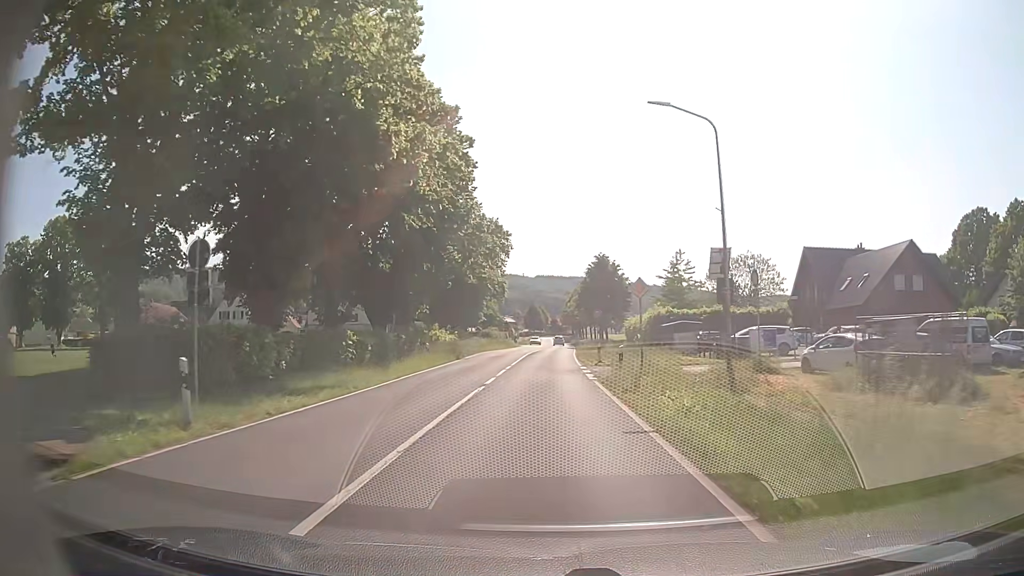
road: primary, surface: asphalt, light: Day
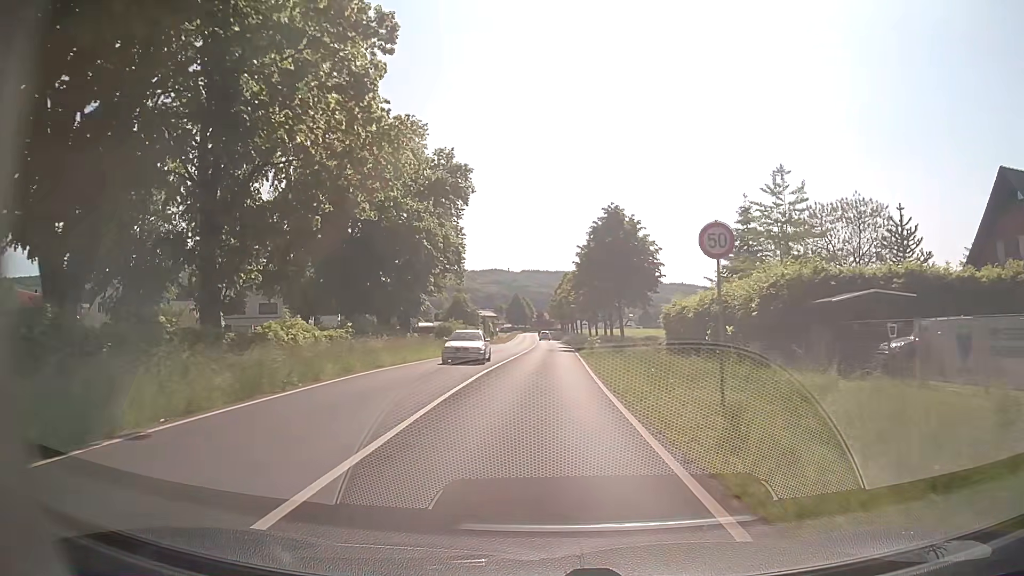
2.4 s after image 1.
(+0.2, +32.8) m; +1°
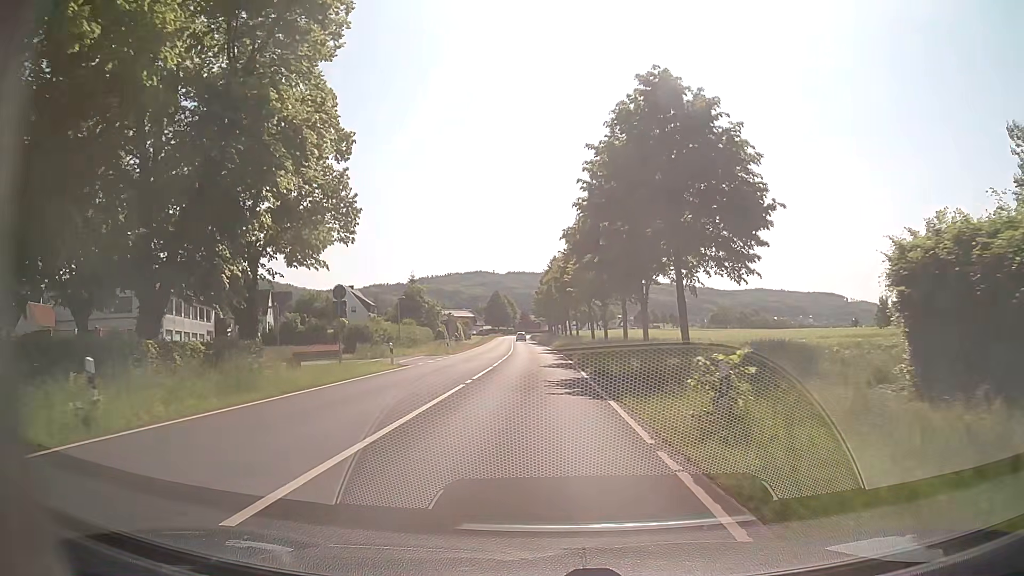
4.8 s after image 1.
(+0.5, +32.9) m; +1°
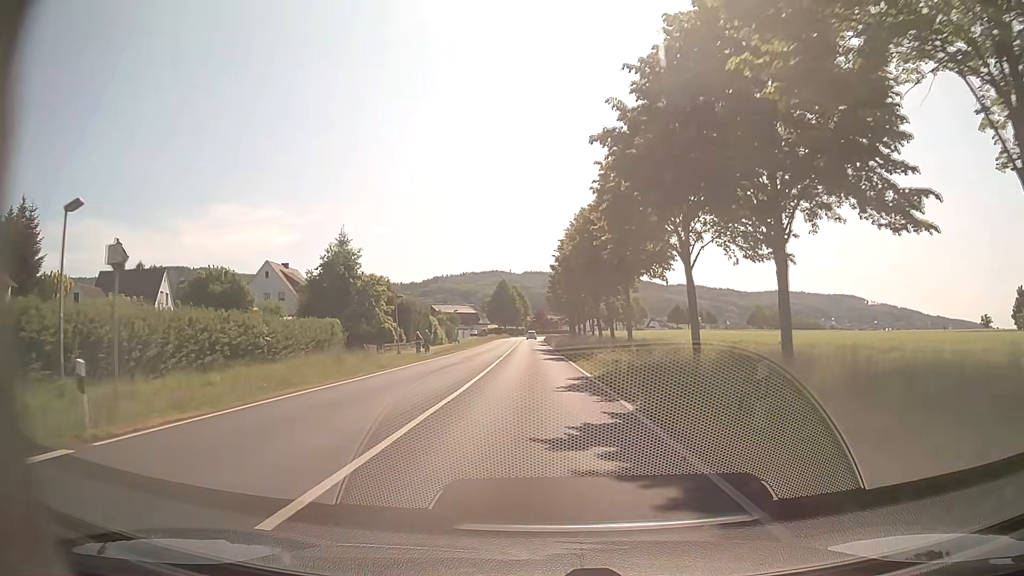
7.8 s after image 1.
(-0.6, +41.8) m; -2°
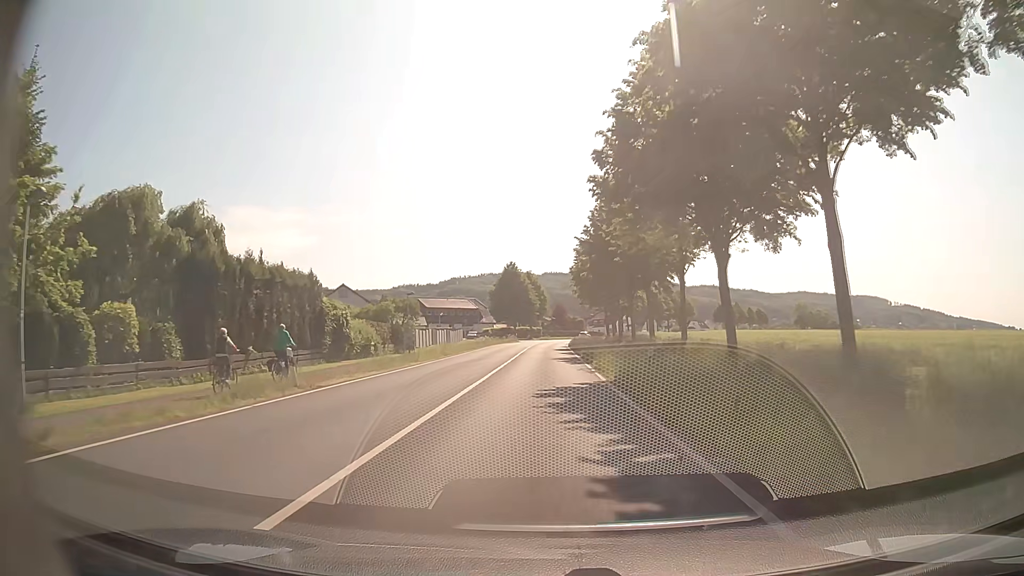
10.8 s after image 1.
(-0.5, +42.5) m; -1°
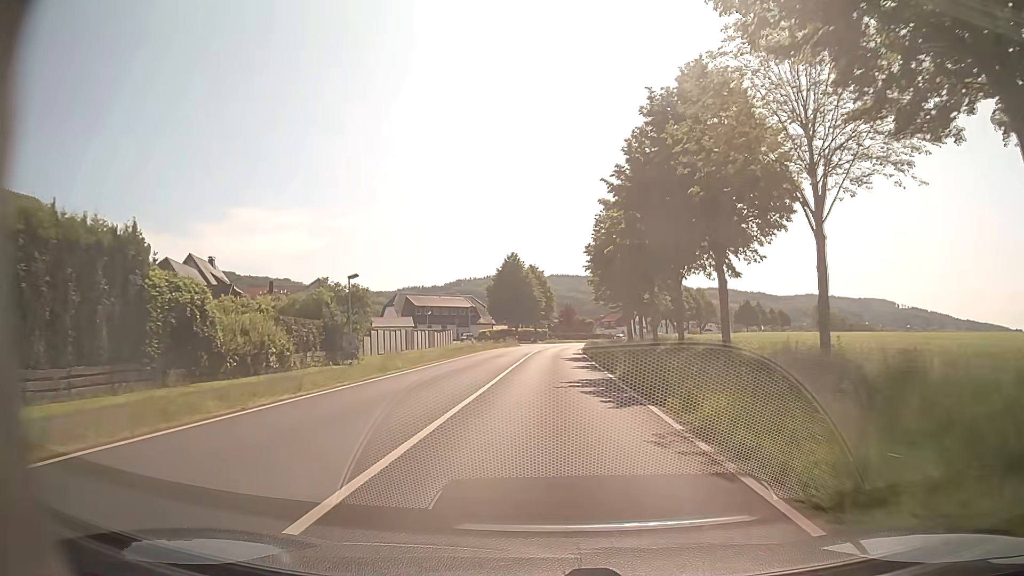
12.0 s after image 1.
(-0.1, +17.1) m; 0°
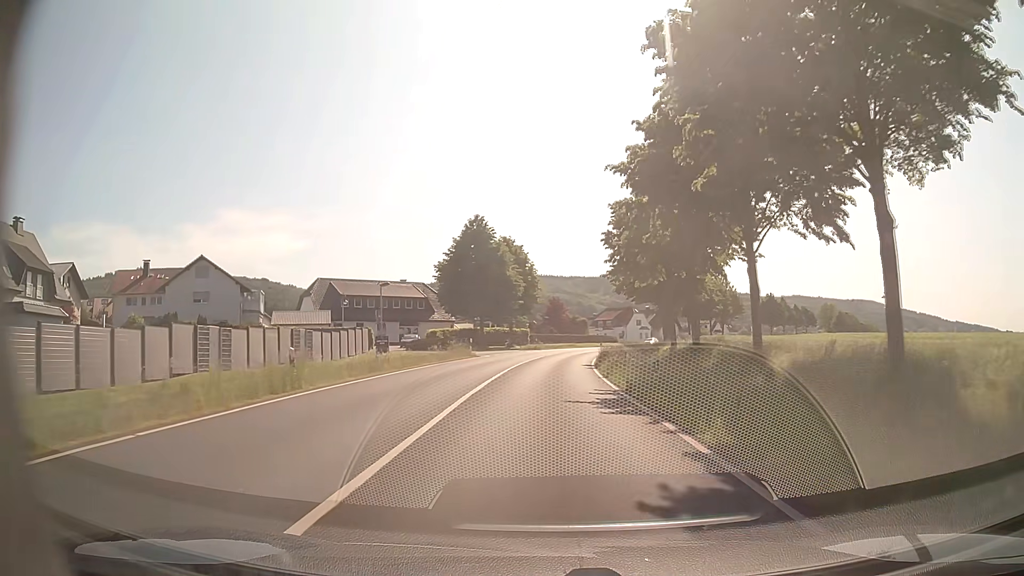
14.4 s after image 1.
(+0.3, +34.6) m; +1°
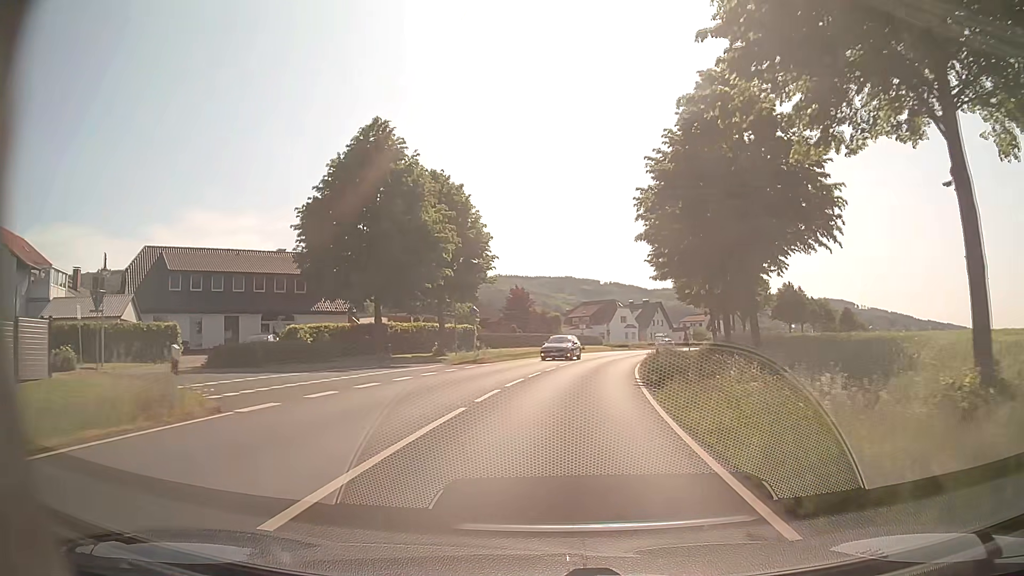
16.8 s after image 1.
(+0.7, +33.3) m; +3°
(0, +10) (+1, +20) (+2, +30) (+4, +40) (+6, +50) (+8, +59) (+11, +69) (+14, +78) (+18, +88) (+22, +97) m
